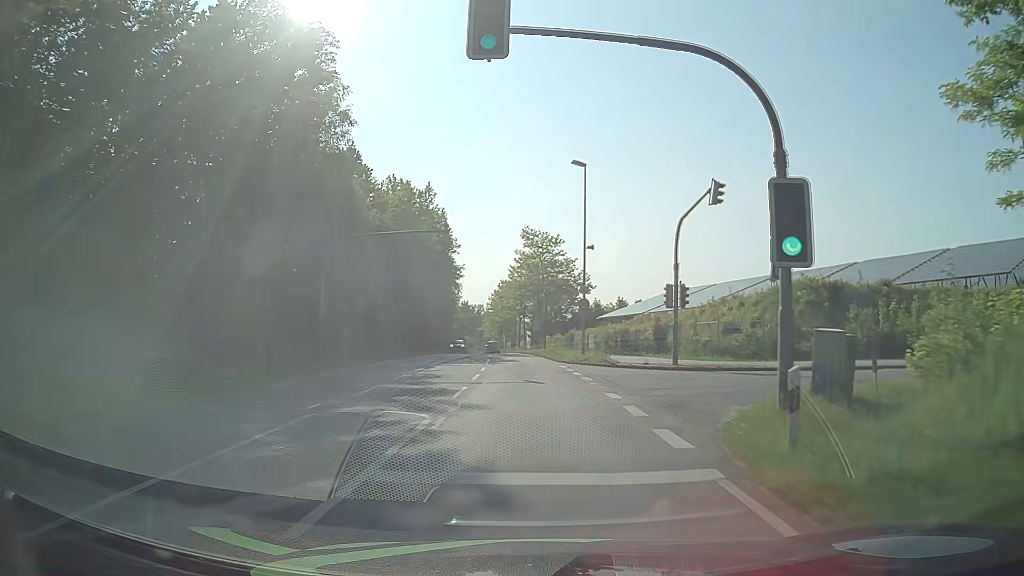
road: secondary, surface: asphalt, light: Day
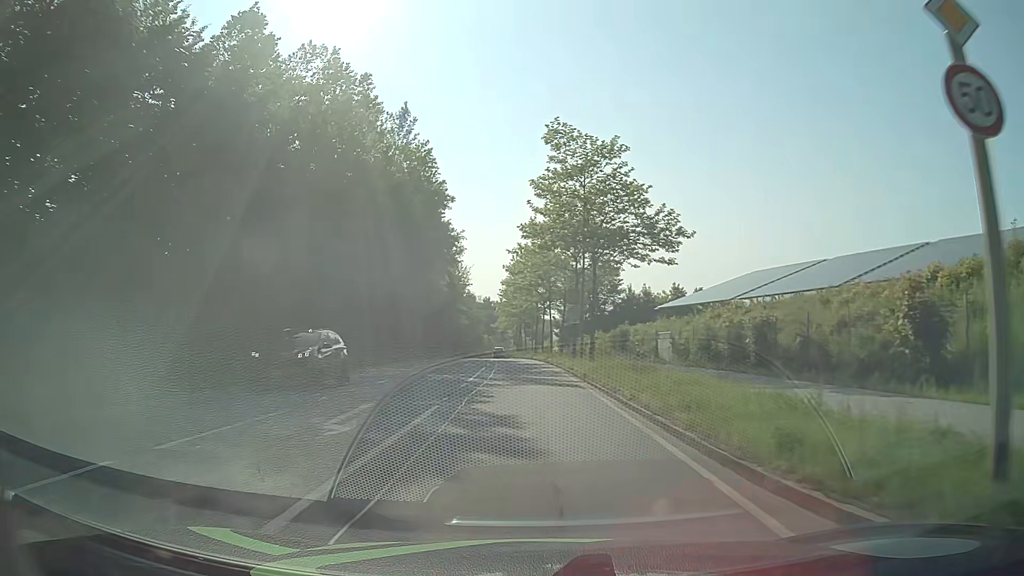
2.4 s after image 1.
(-0.4, +30.5) m; -2°
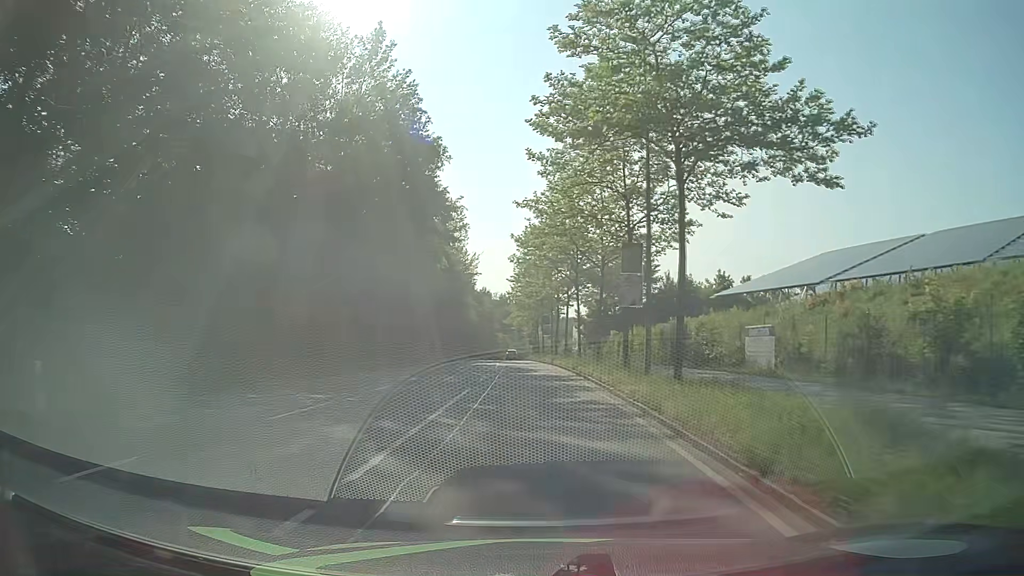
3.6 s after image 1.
(-0.3, +15.8) m; -2°
(0, +10) (0, +20) (-1, +30) (-1, +40) (-1, +50) (-2, +60) (-2, +70) (-3, +80) (-3, +90) (-3, +100) m
